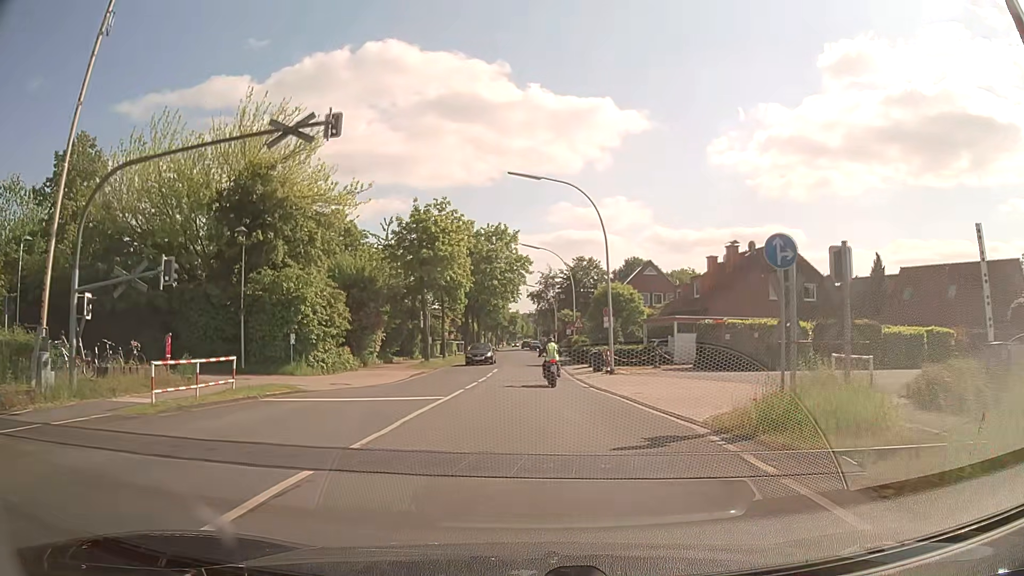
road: secondary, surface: asphalt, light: Day
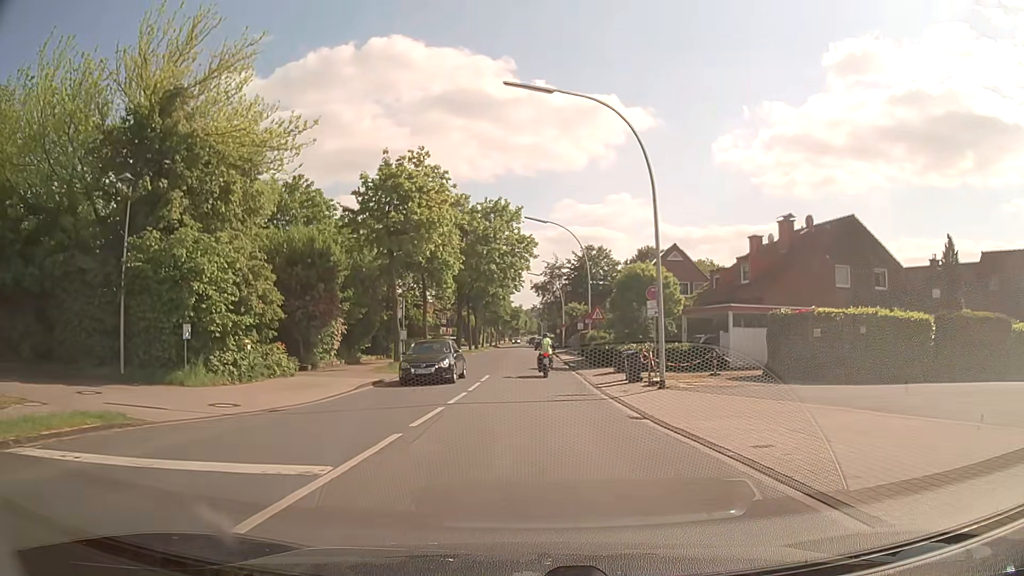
(0.0, +10.3) m; 0°
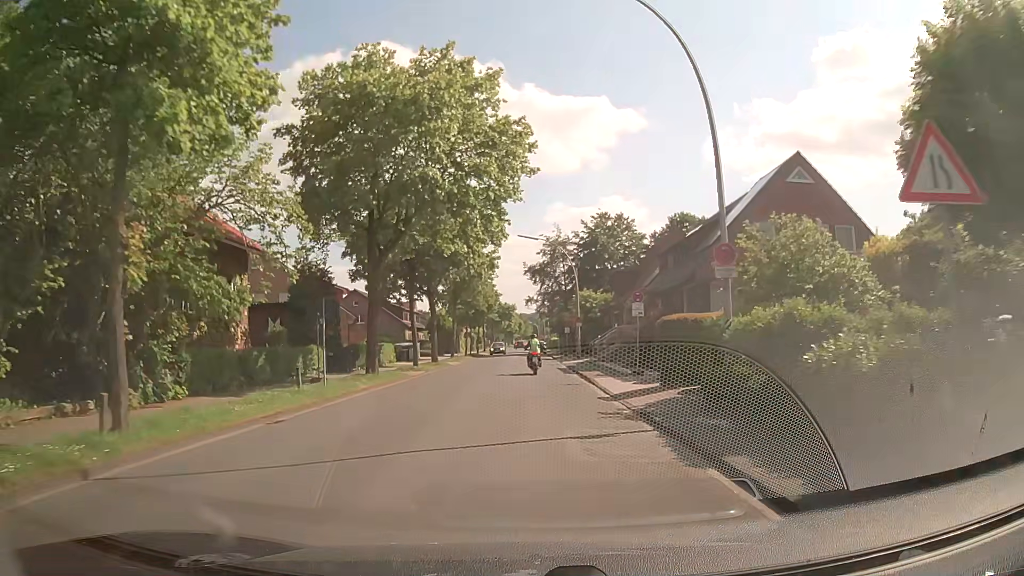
(-0.1, +30.2) m; 0°
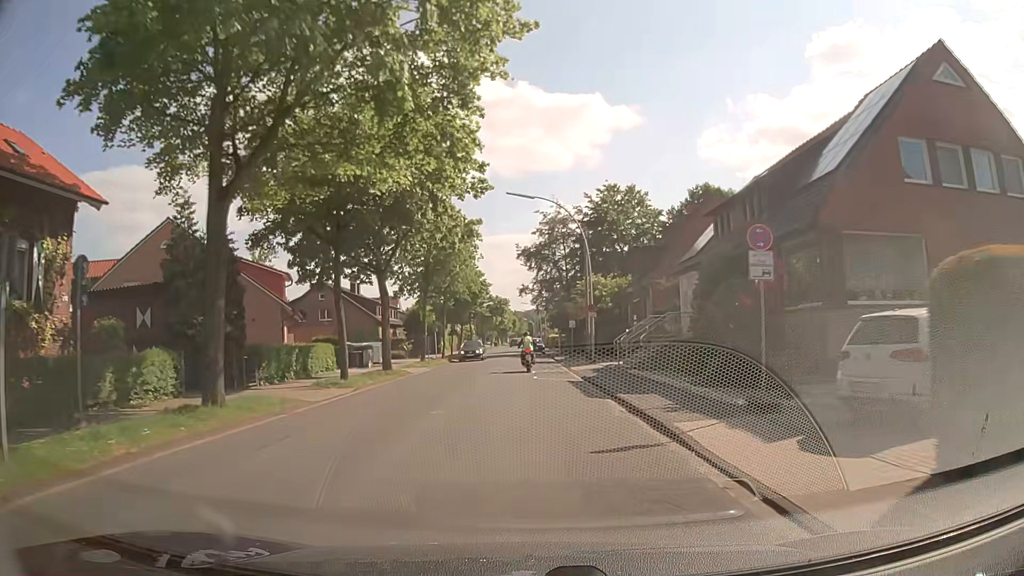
(0.0, +13.4) m; 0°
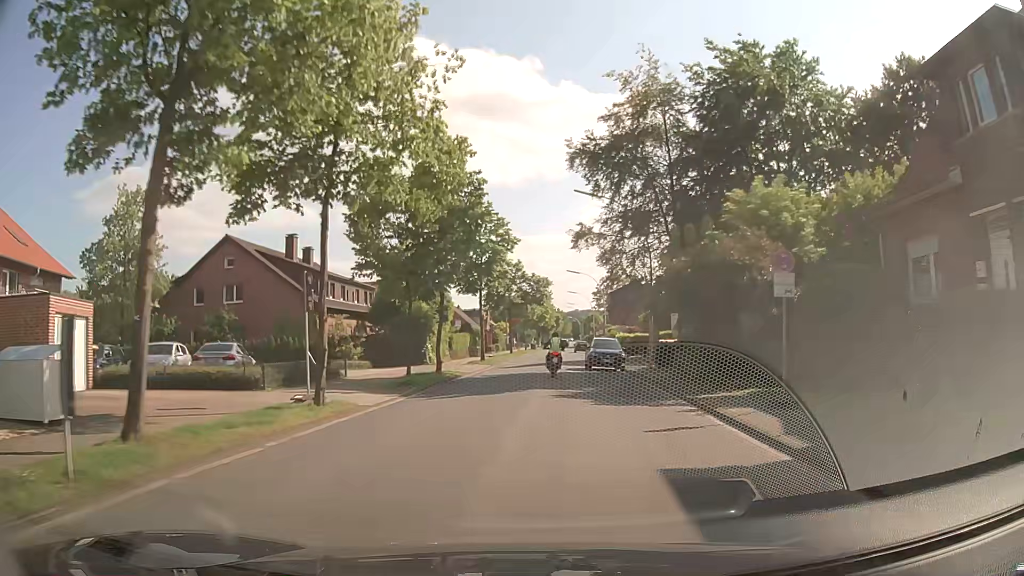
(-0.7, +34.8) m; -3°
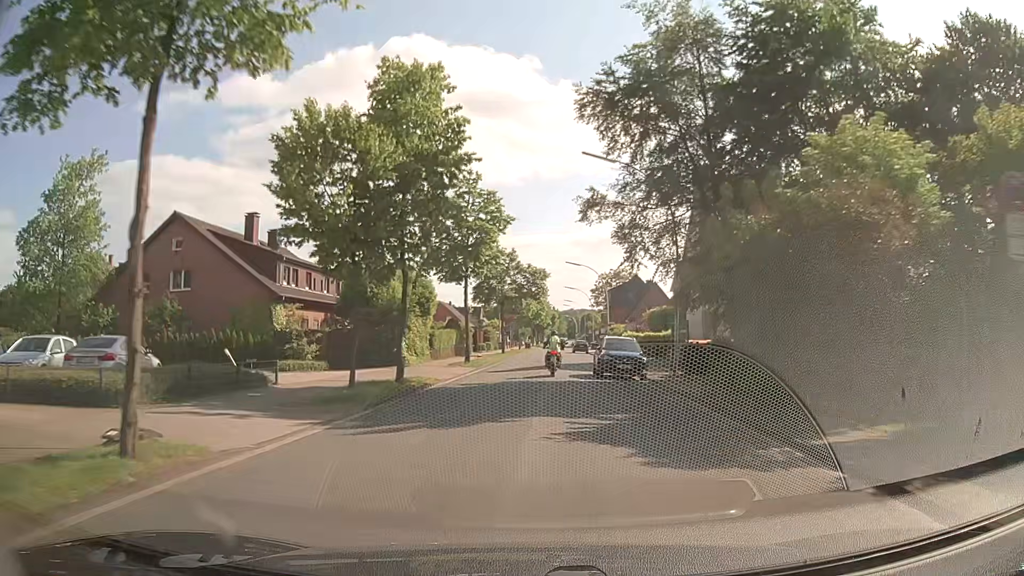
(-0.1, +7.1) m; 0°
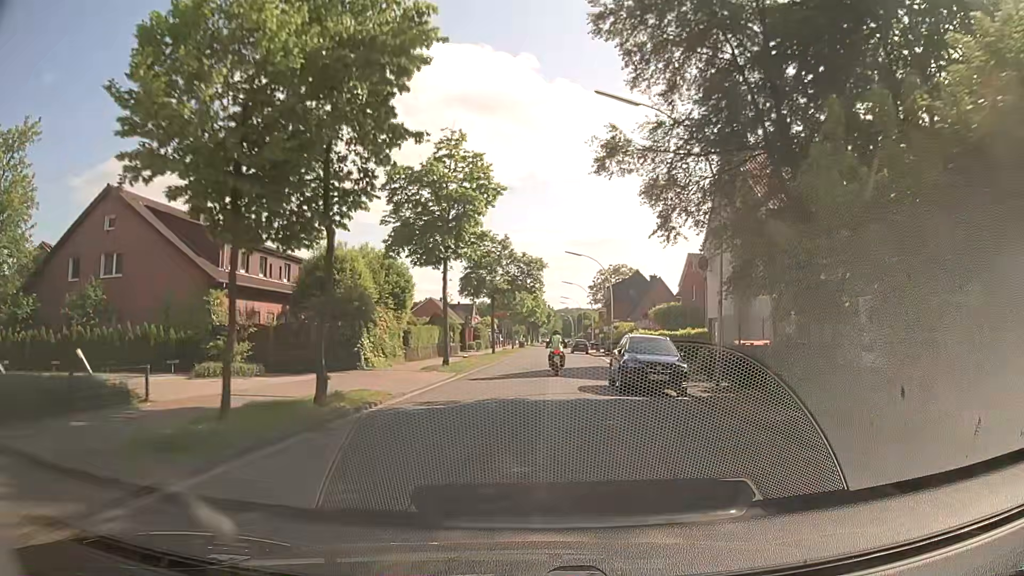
(0.0, +7.1) m; 0°
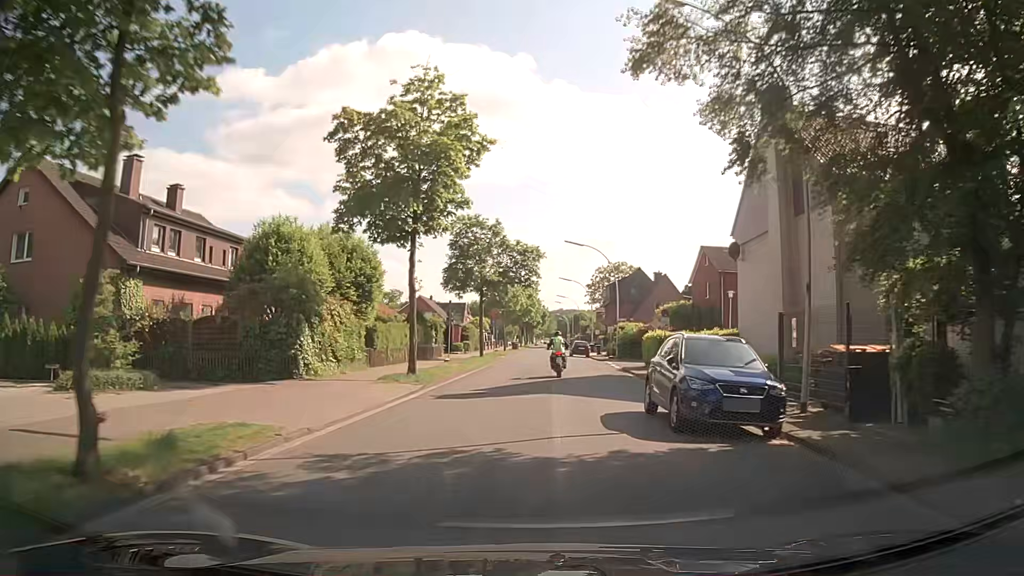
(0.0, +7.1) m; 0°
(0, +10) (0, +20) (+1, +30) (+1, +40) (+1, +50) (+2, +60) (+2, +70) (+3, +80) (+3, +90) (+4, +100) m
